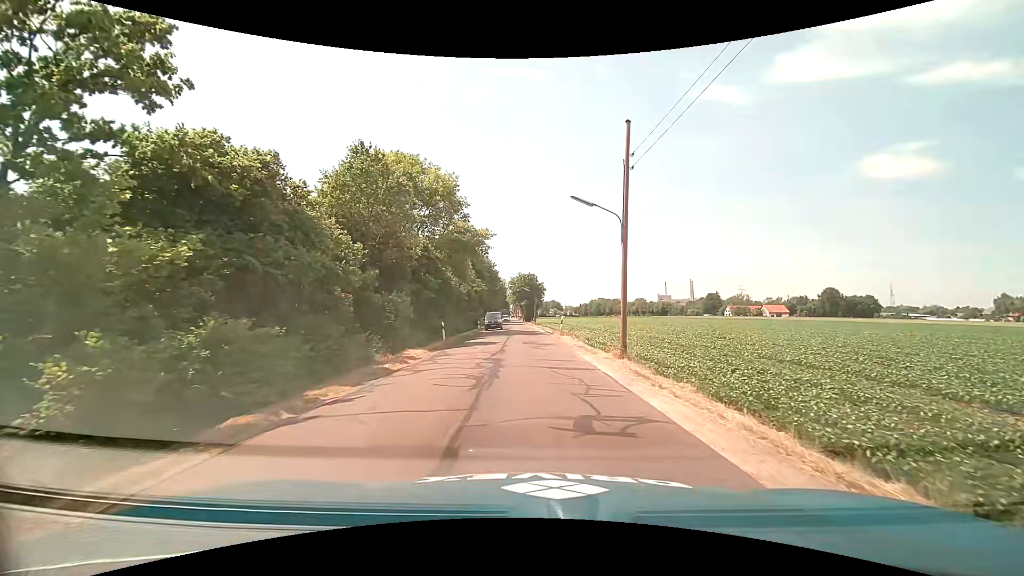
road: tertiary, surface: asphalt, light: Day
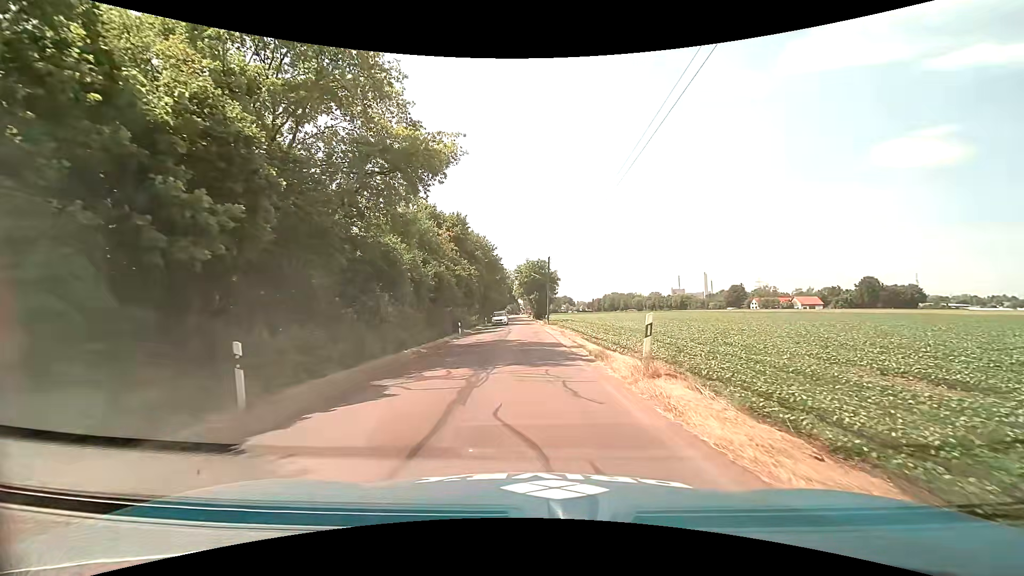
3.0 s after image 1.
(-0.1, +22.2) m; -1°
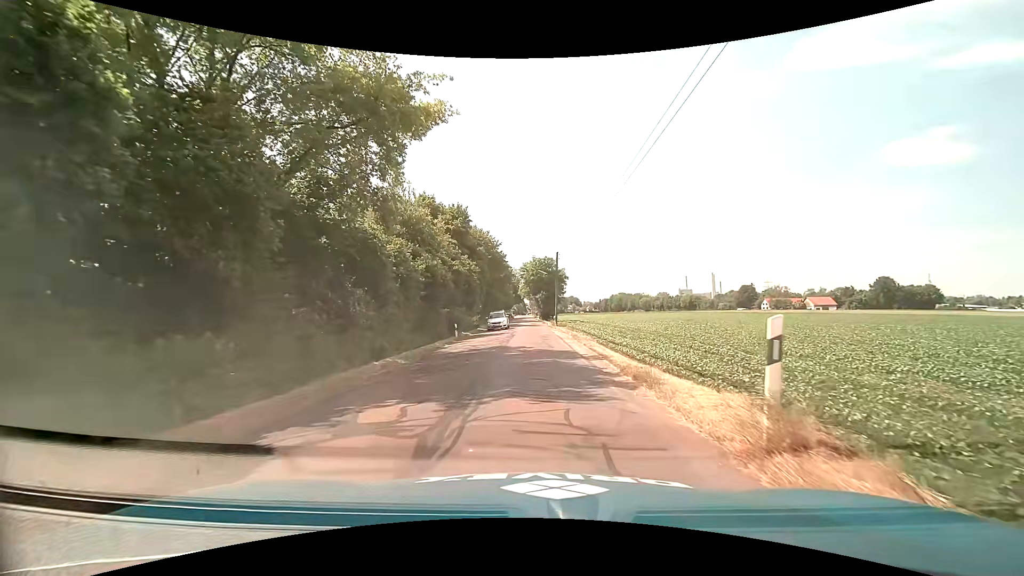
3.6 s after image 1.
(0.0, +4.6) m; 0°
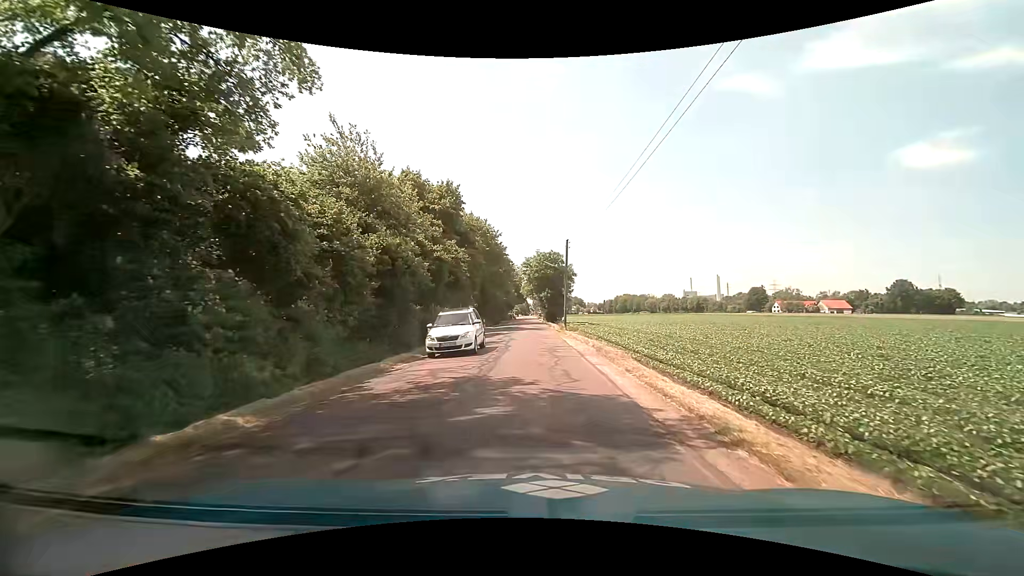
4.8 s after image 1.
(-0.1, +9.2) m; -1°
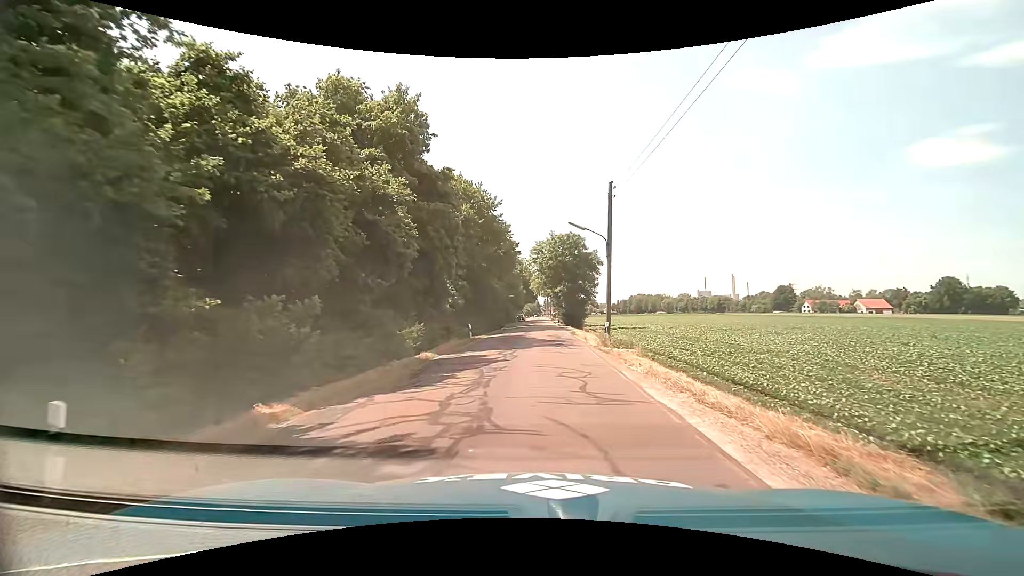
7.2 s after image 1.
(-0.2, +18.5) m; -1°
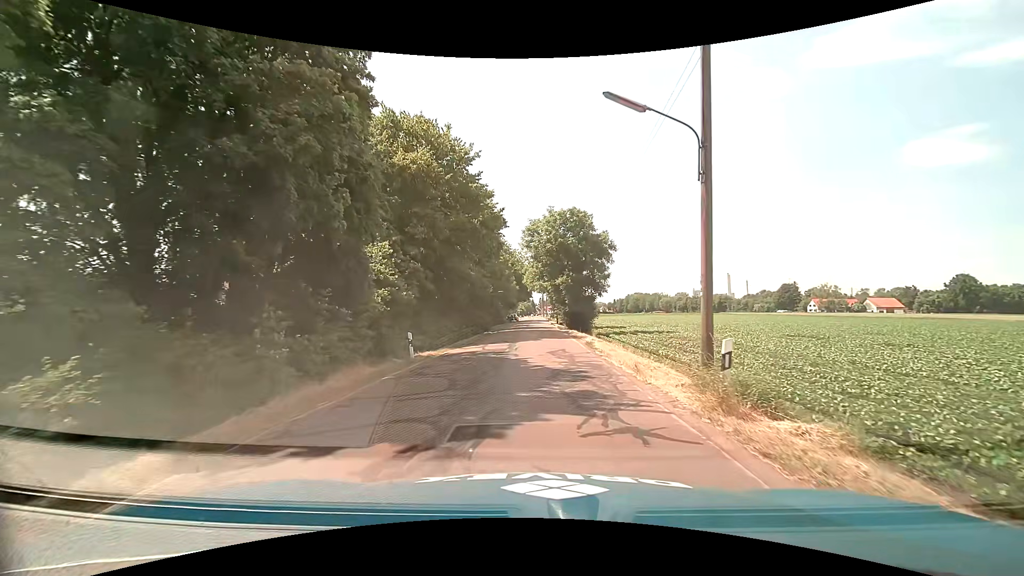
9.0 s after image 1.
(+0.2, +13.6) m; +1°
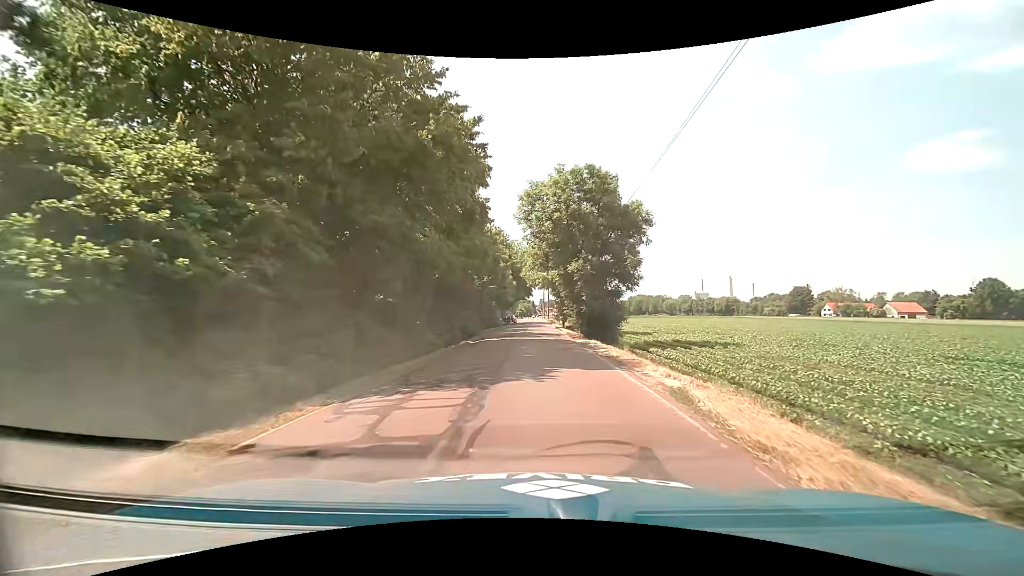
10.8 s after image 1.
(-0.1, +13.7) m; 0°
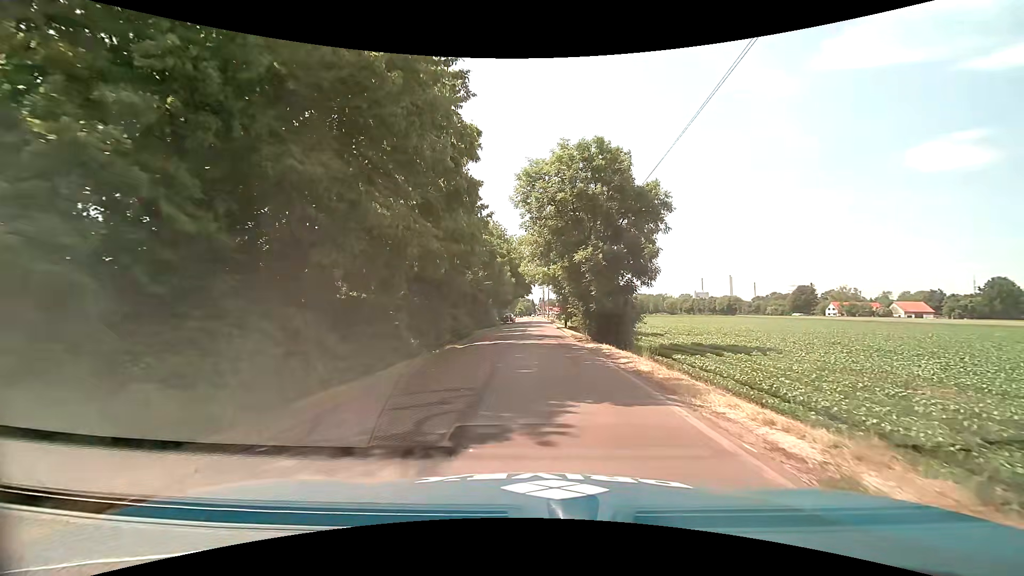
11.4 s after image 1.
(0.0, +4.6) m; +1°
(0, +10) (0, +20) (0, +30) (0, +40) (0, +50) (0, +60) (0, +70) (0, +80) (0, +90) (0, +100) m
